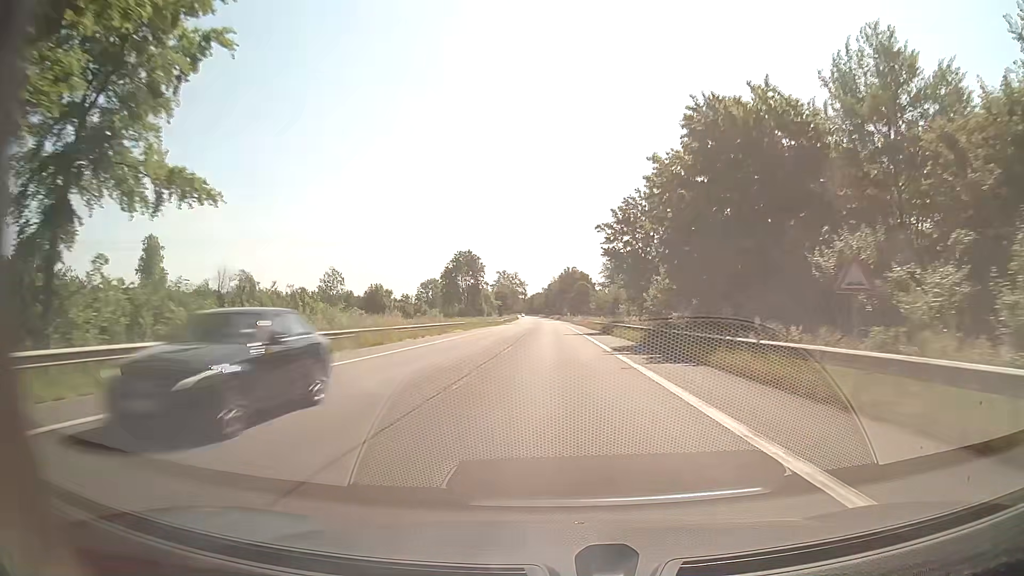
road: secondary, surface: asphalt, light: Day
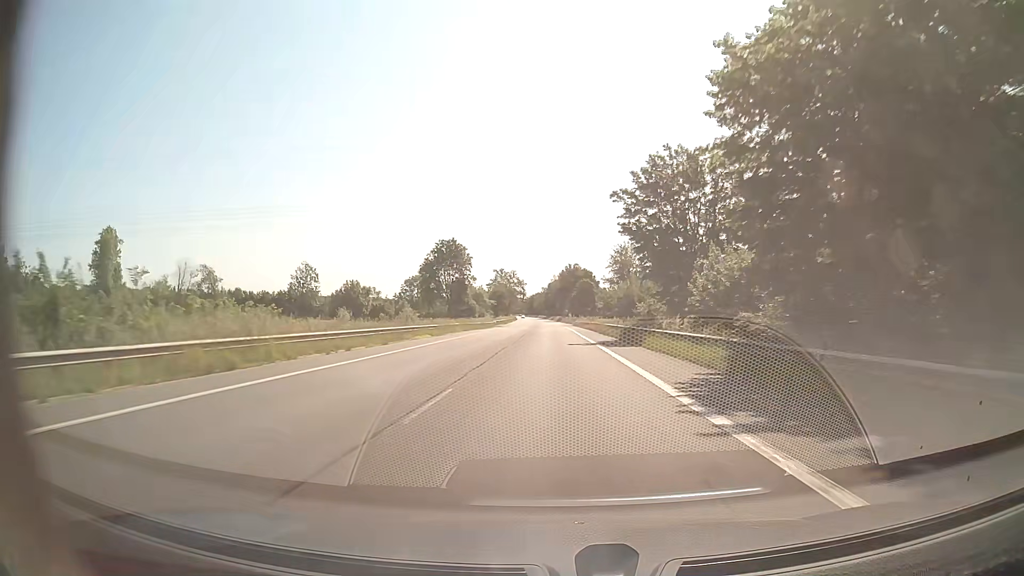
(0.0, +15.8) m; 0°
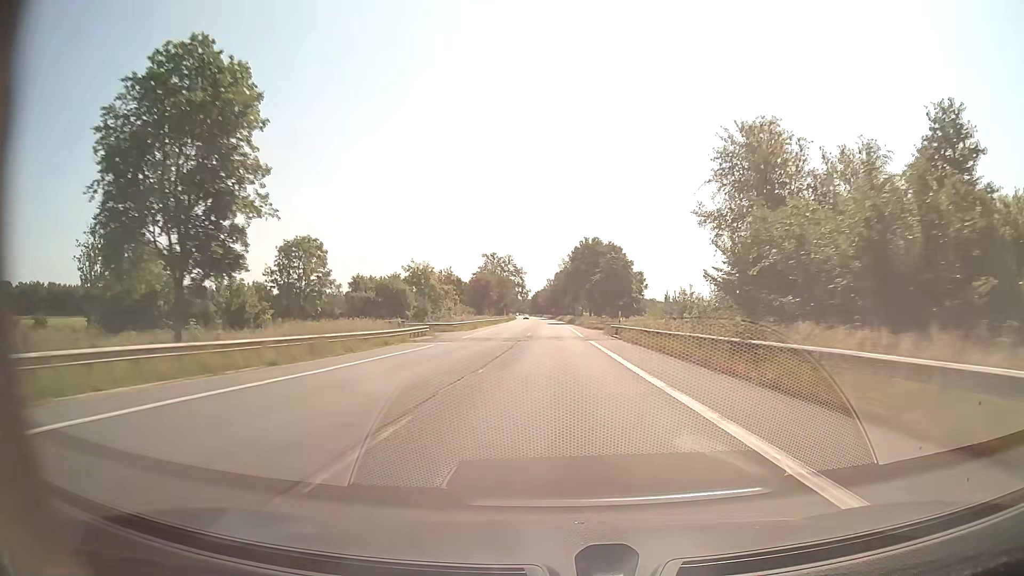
(-0.6, +63.1) m; -1°
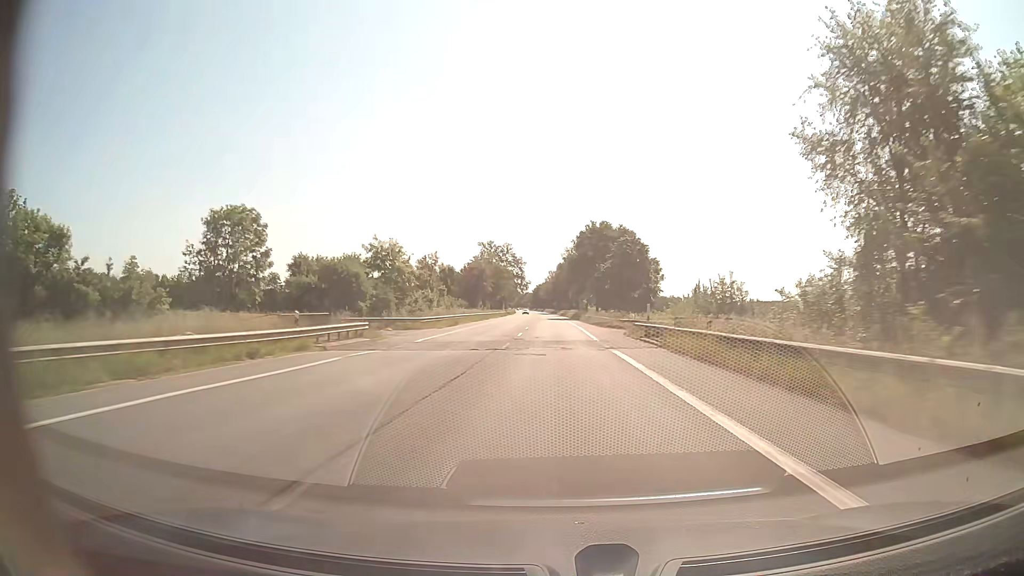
(0.0, +15.8) m; 0°
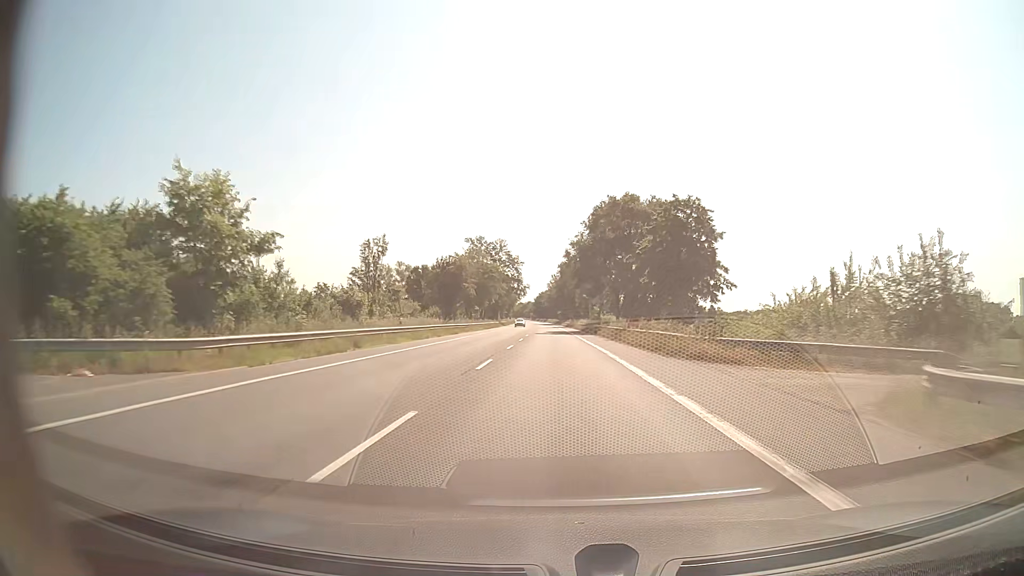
(0.0, +31.6) m; 0°
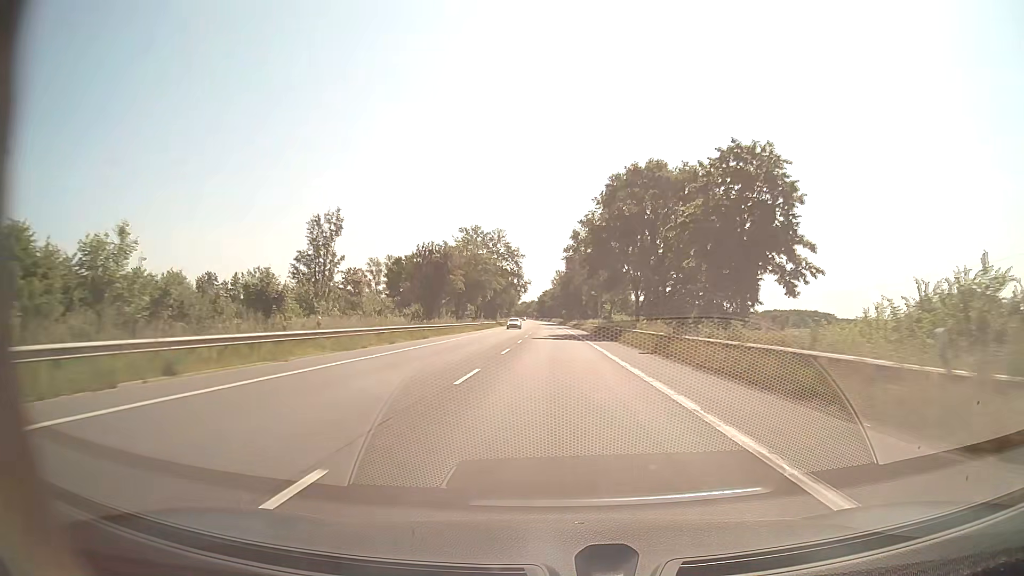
(0.0, +15.8) m; 0°
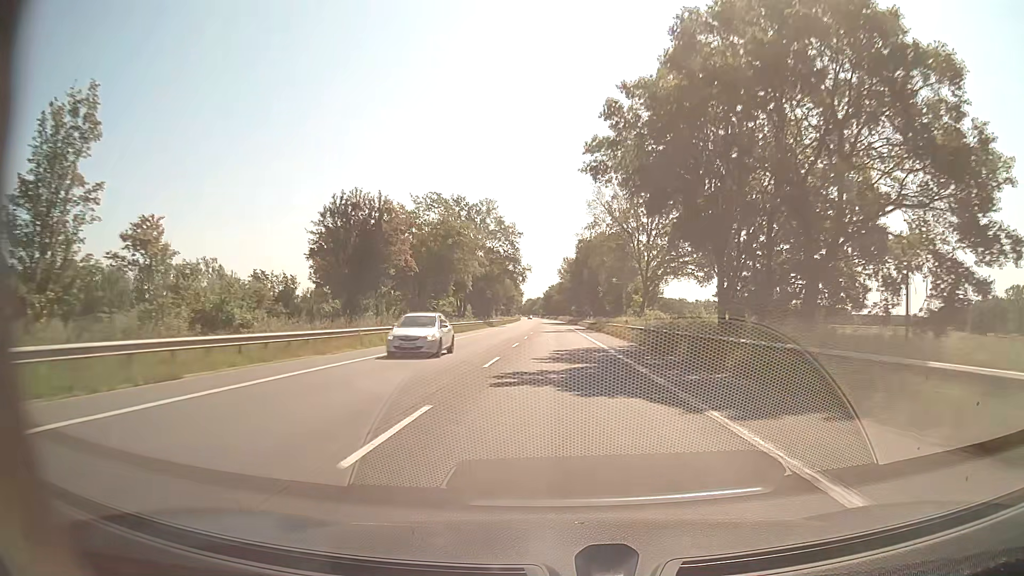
(-0.2, +31.5) m; -1°
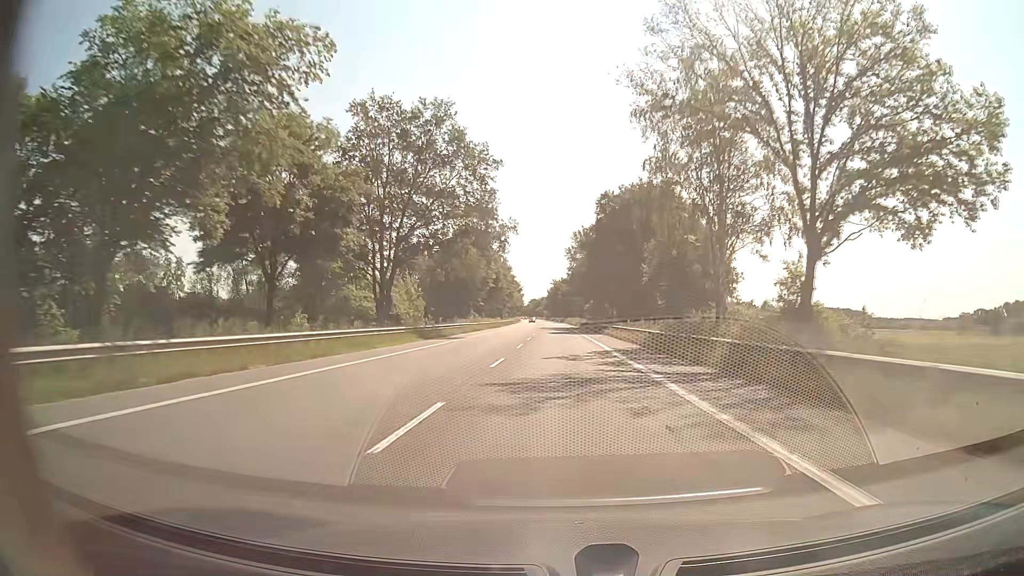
(-0.4, +47.4) m; -1°
